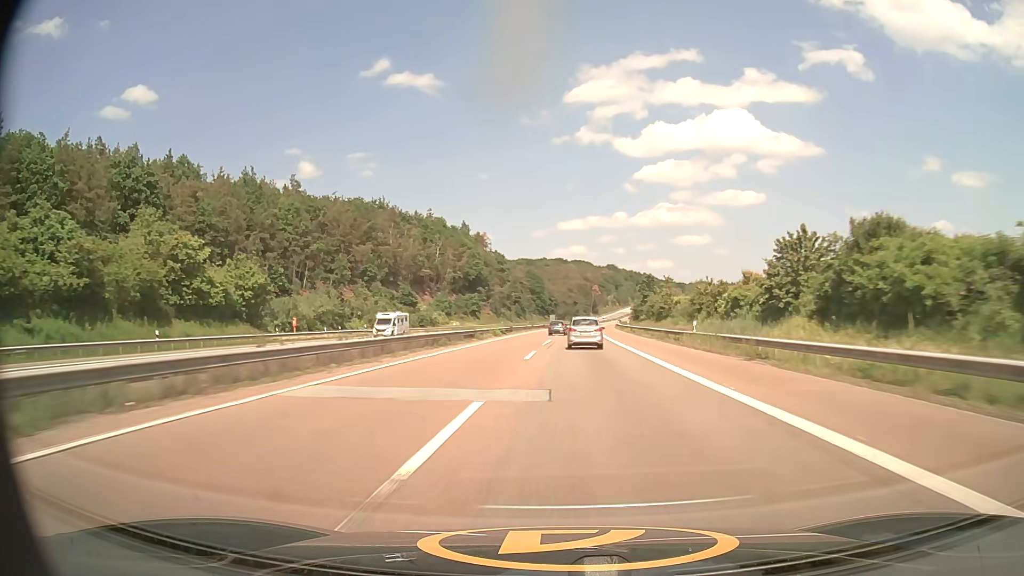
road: motorway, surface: asphalt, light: Day
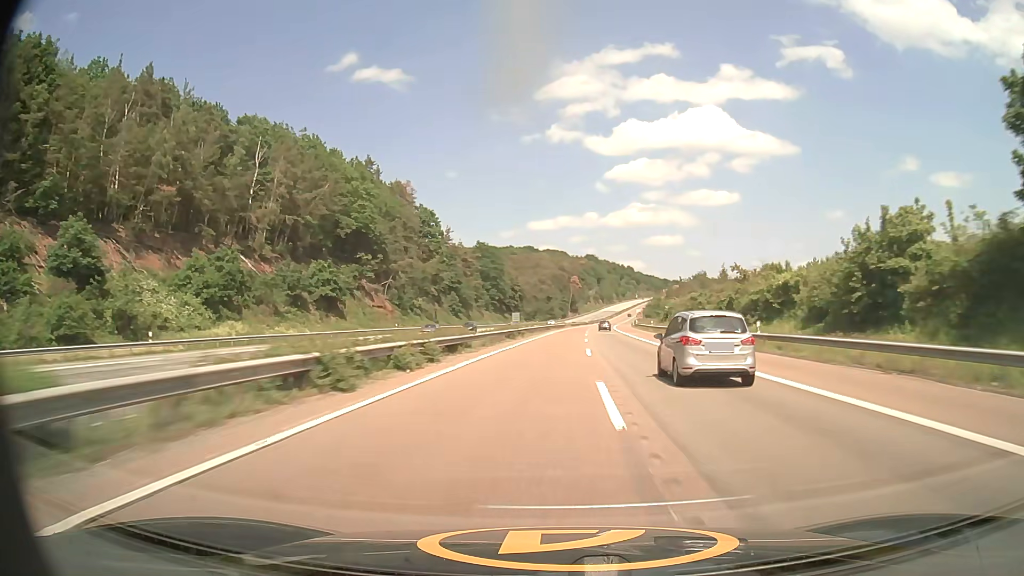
(+2.2, +106.4) m; +2°
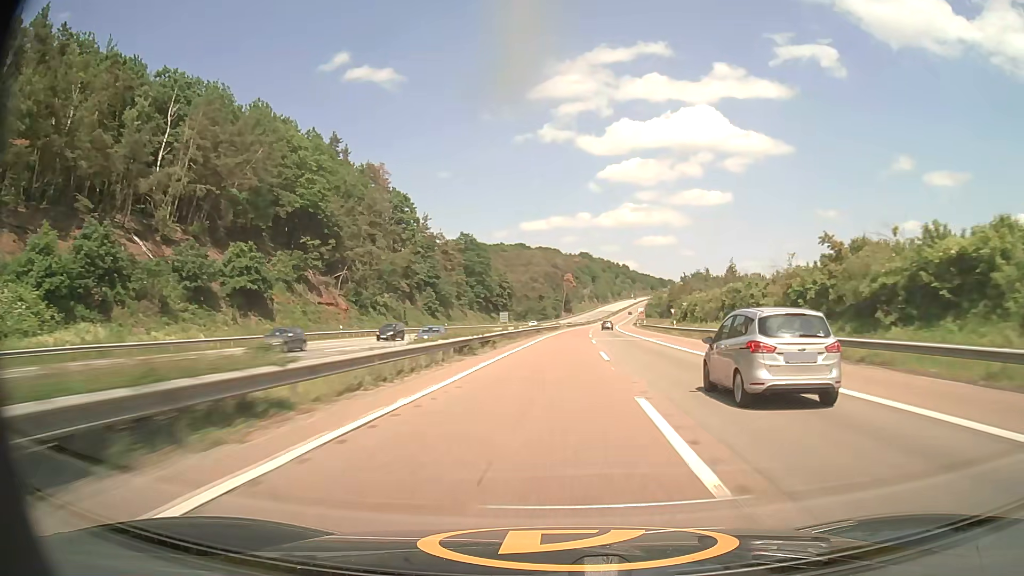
(+0.1, +21.2) m; +1°
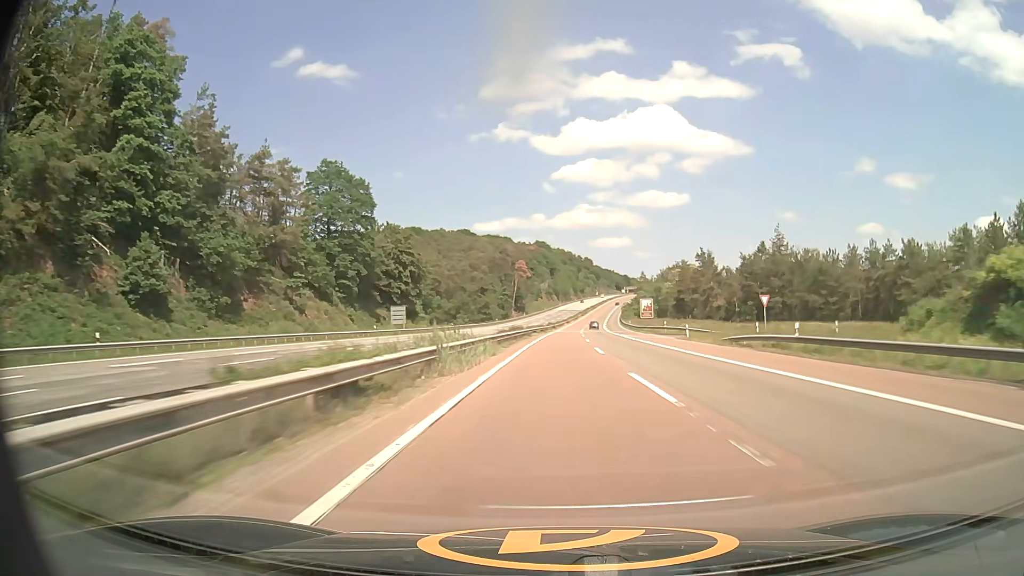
(+2.9, +84.7) m; +4°
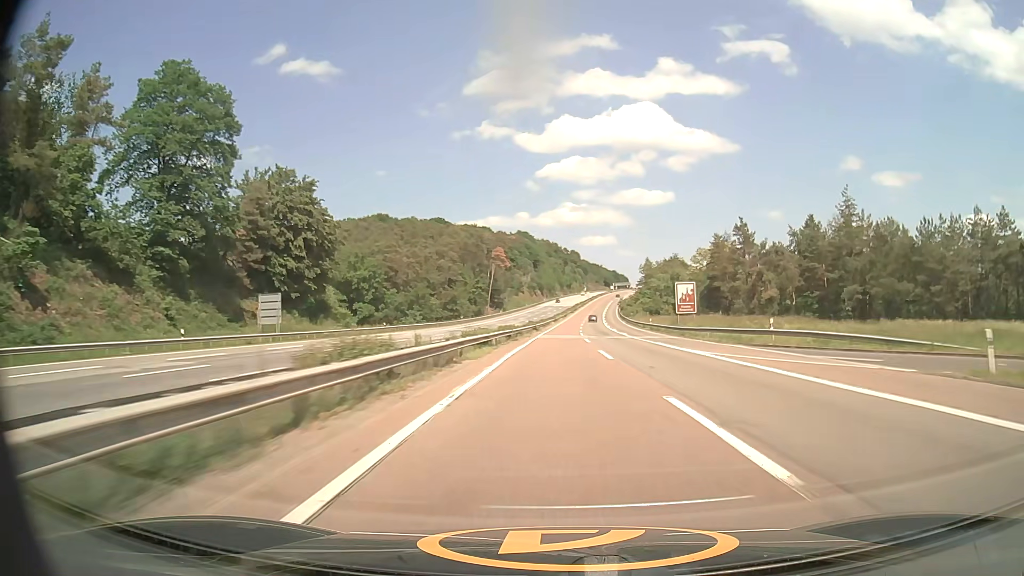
(+0.4, +42.3) m; +1°
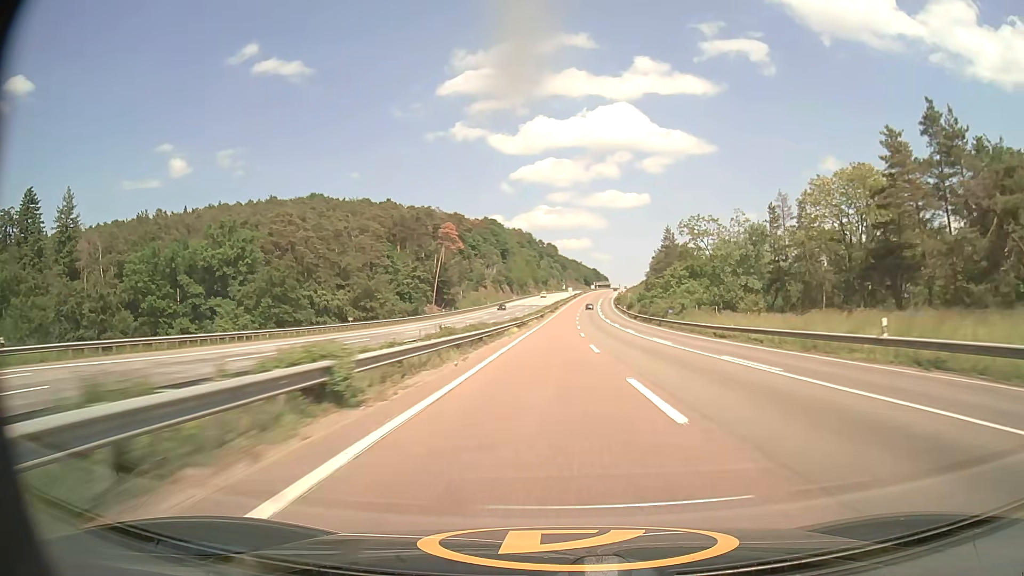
(+1.0, +63.4) m; +2°
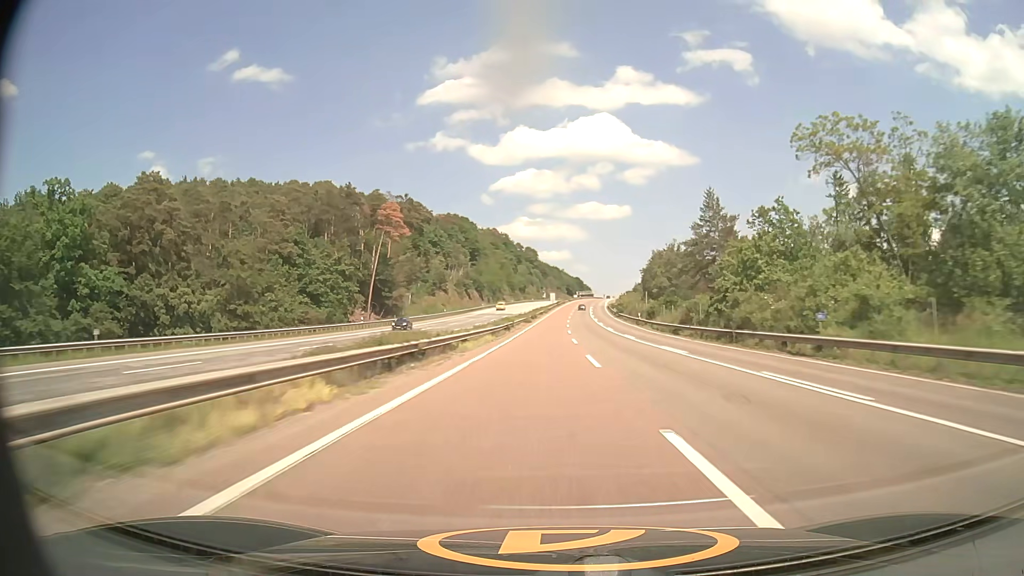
(+0.7, +42.2) m; +2°
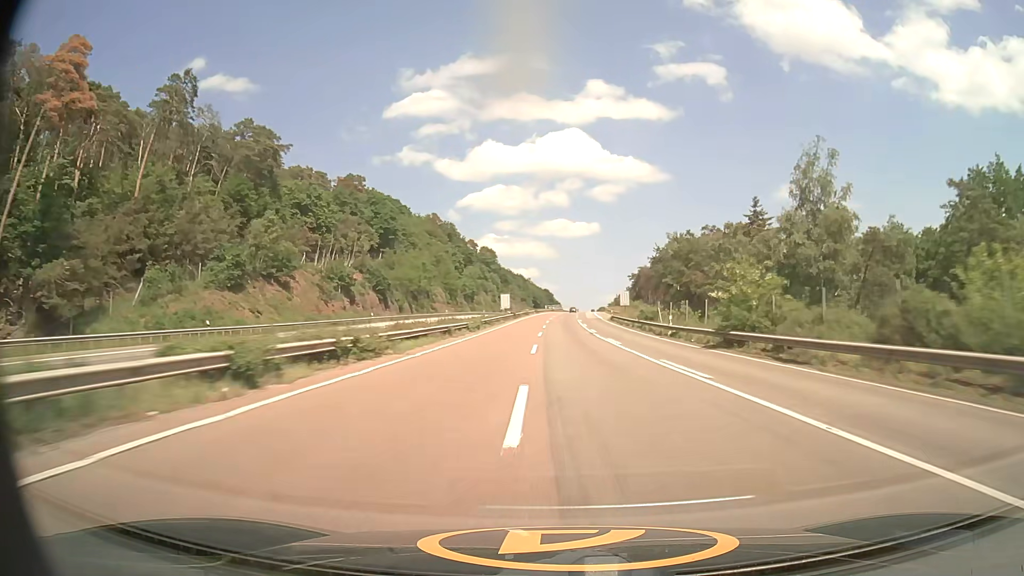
(+2.3, +83.5) m; +3°
(0, +10) (0, +20) (0, +30) (0, +40) (0, +50) (+1, +60) (+1, +70) (+1, +80) (+2, +90) (+2, +100) m
